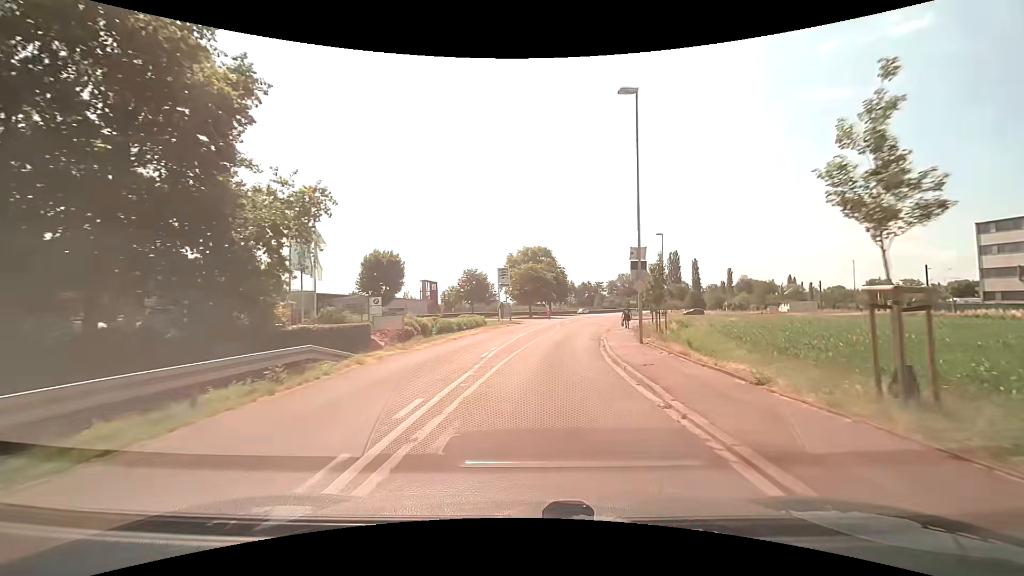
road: secondary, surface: asphalt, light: Day
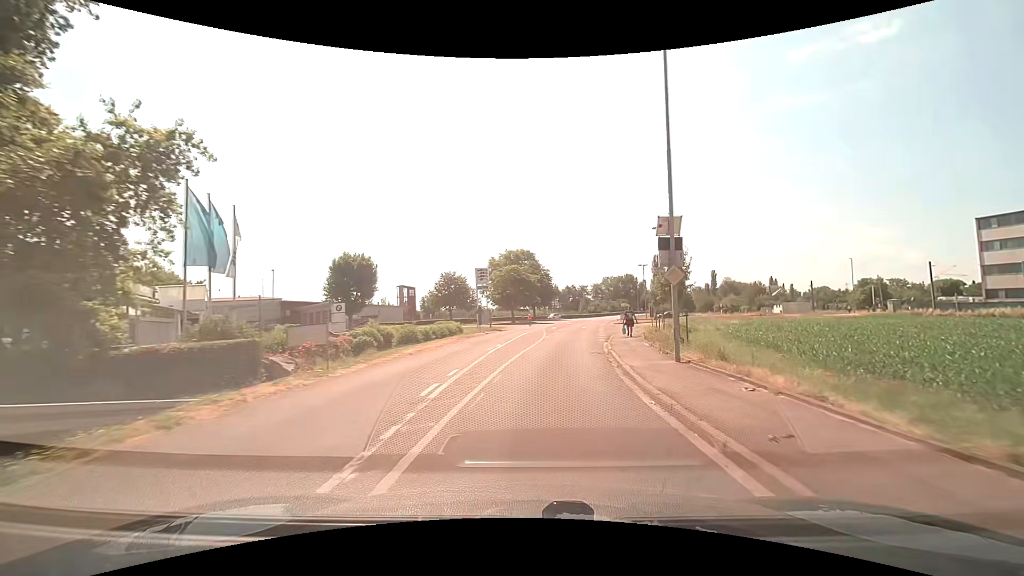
(+0.1, +6.8) m; +1°
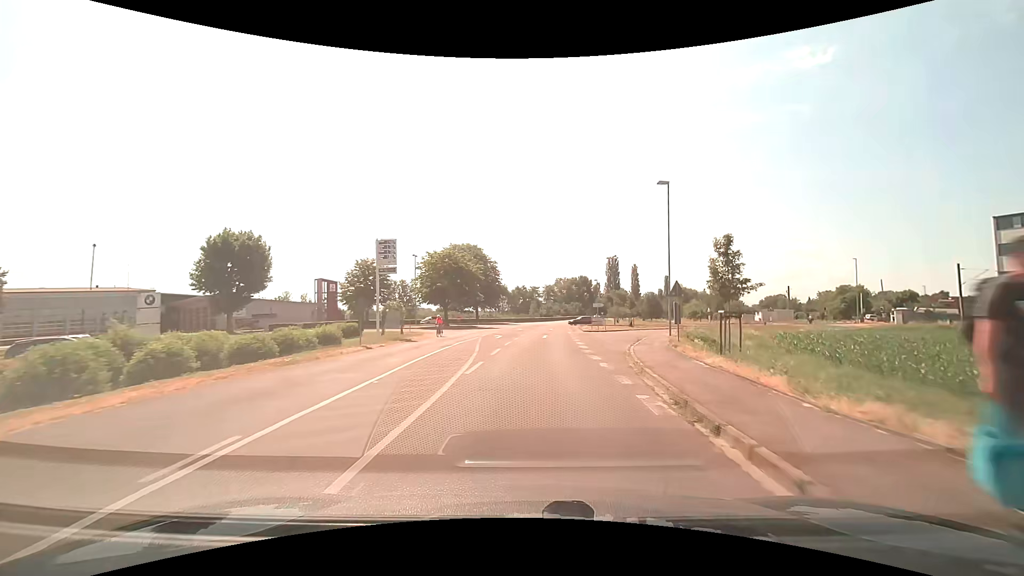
(+1.3, +20.6) m; +6°
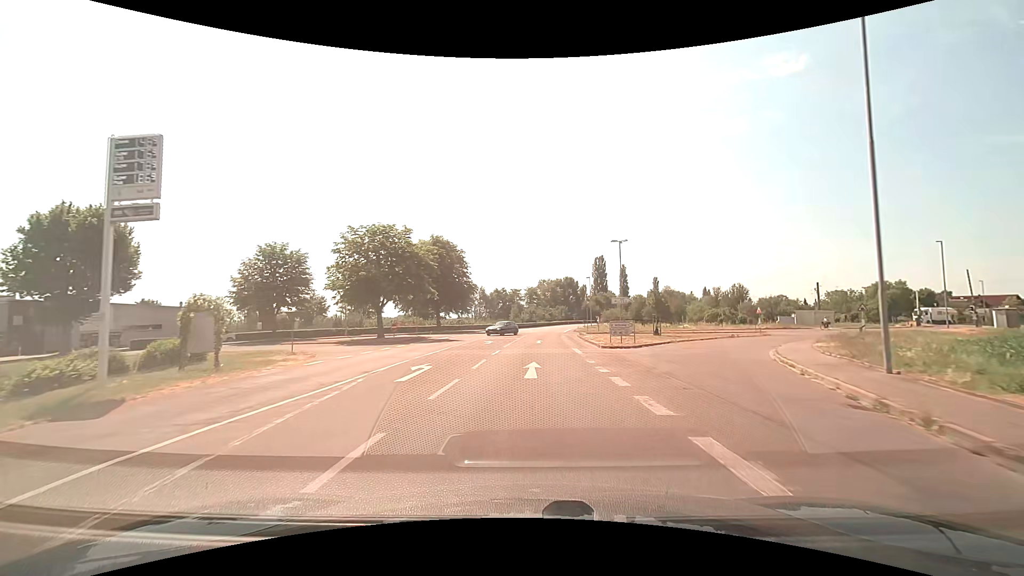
(+0.5, +21.4) m; +2°
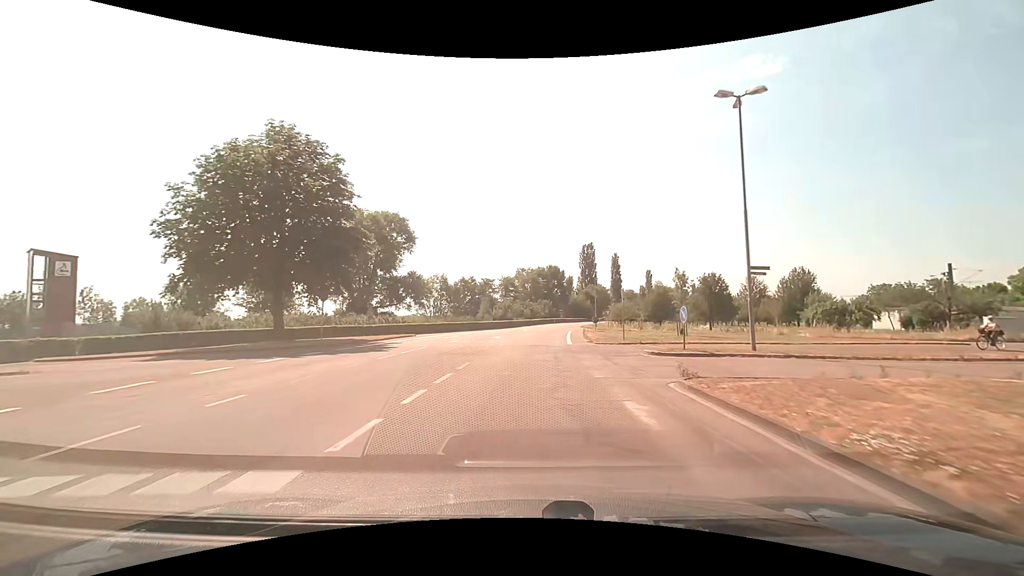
(+1.0, +37.6) m; +2°
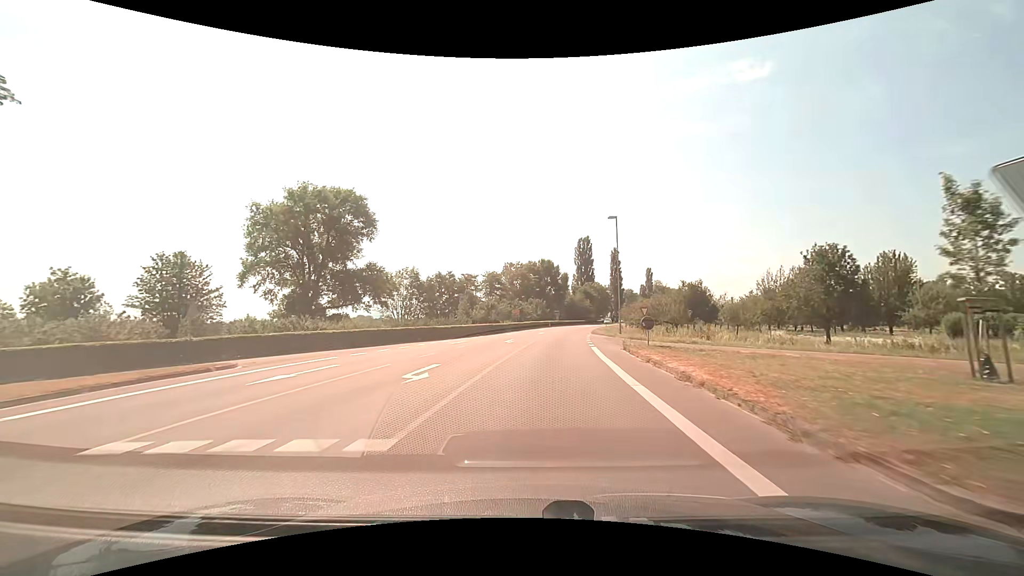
(+0.2, +23.7) m; +1°
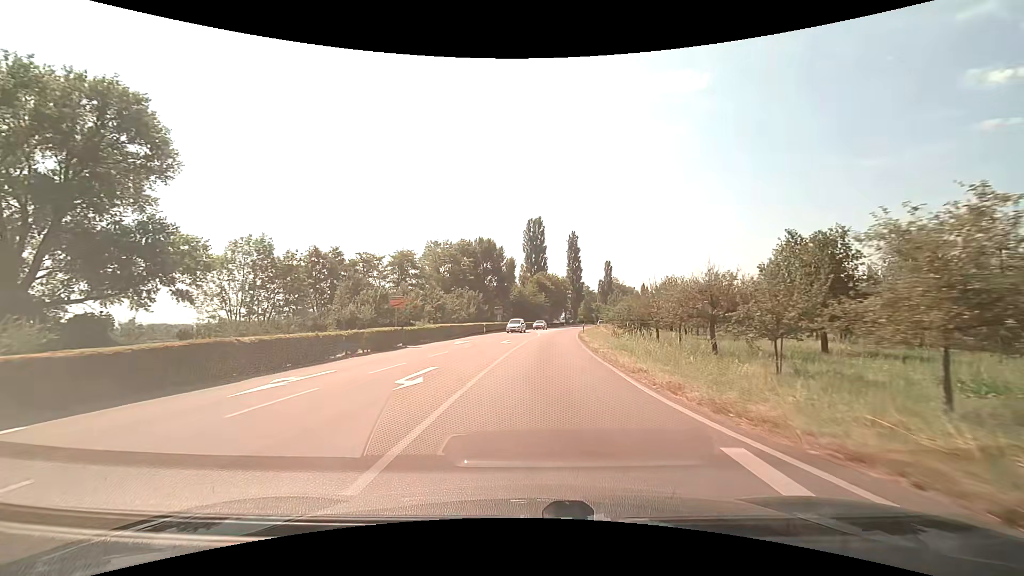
(+2.6, +40.9) m; +6°
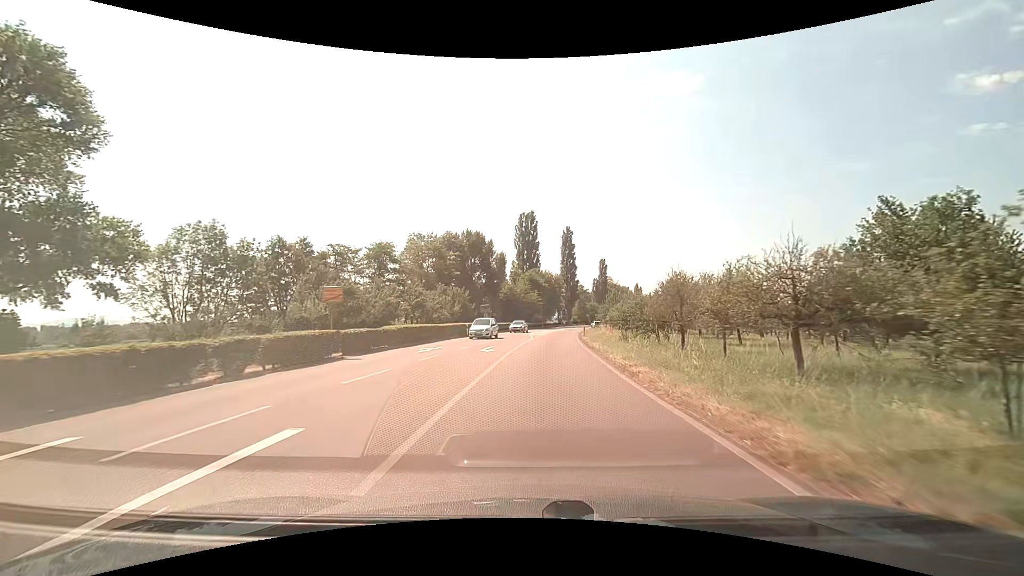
(+0.1, +8.4) m; +1°
(0, +10) (+1, +20) (+1, +30) (+2, +40) (+3, +50) (+4, +60) (+5, +70) (+7, +80) (+8, +90) (+10, +99) m
